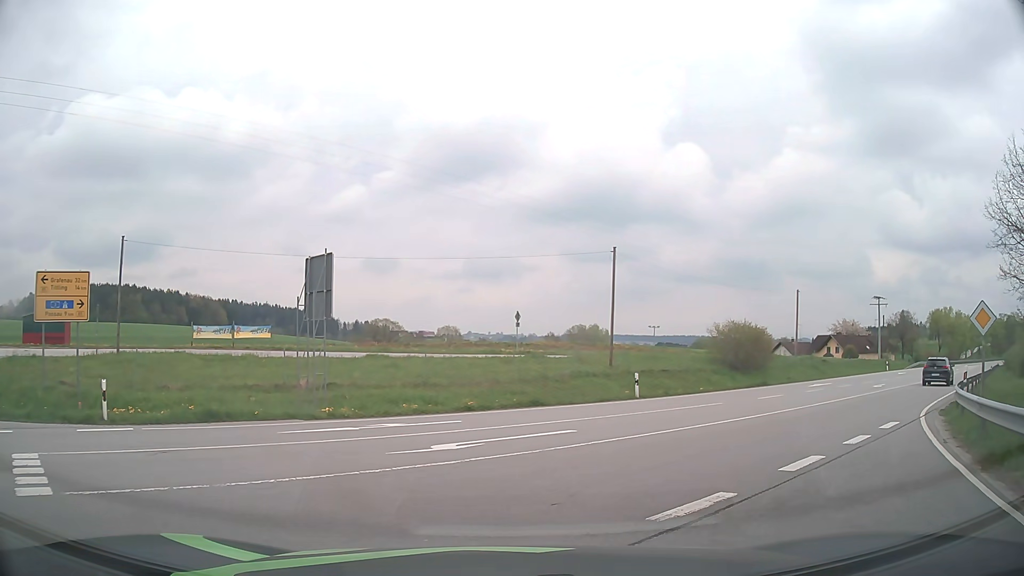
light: Day
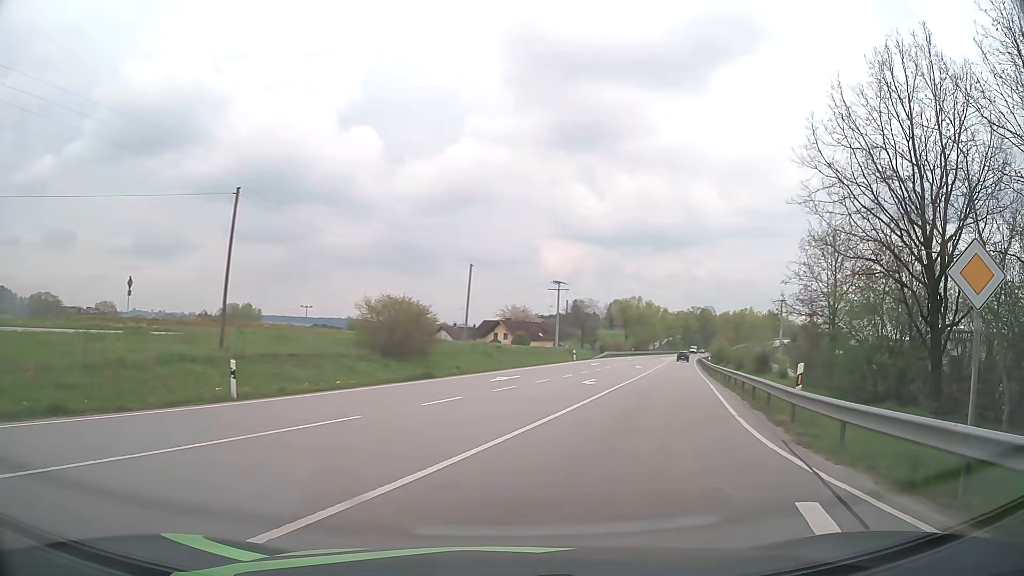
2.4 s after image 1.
(+2.9, +10.0) m; +31°
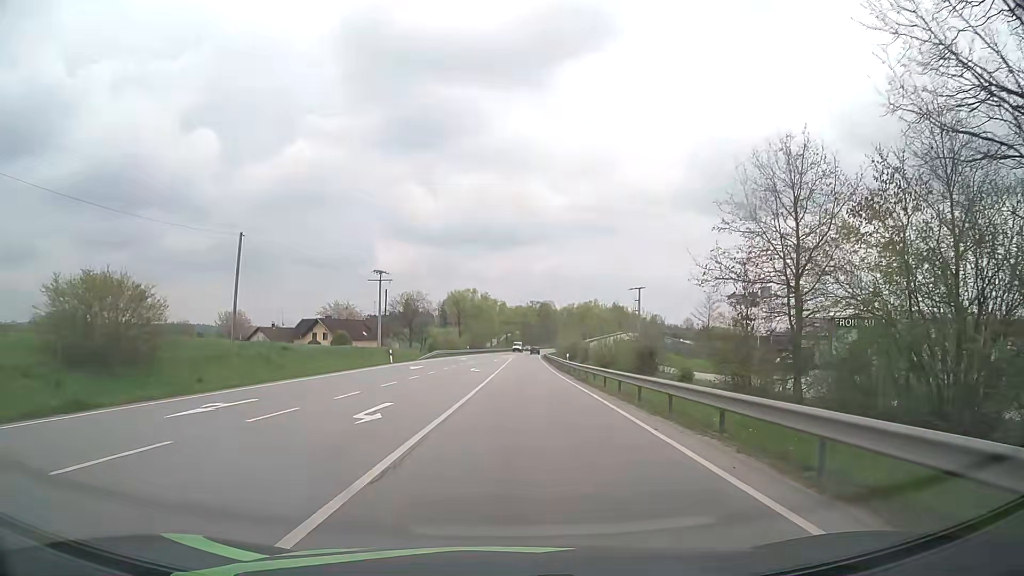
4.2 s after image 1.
(+2.6, +15.6) m; +14°
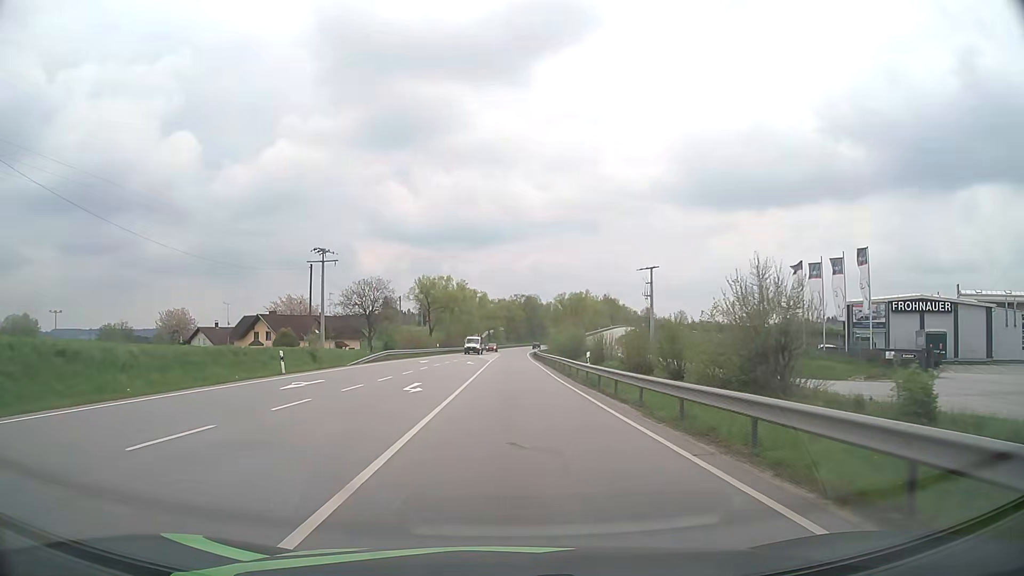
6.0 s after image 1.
(+0.4, +22.8) m; +1°
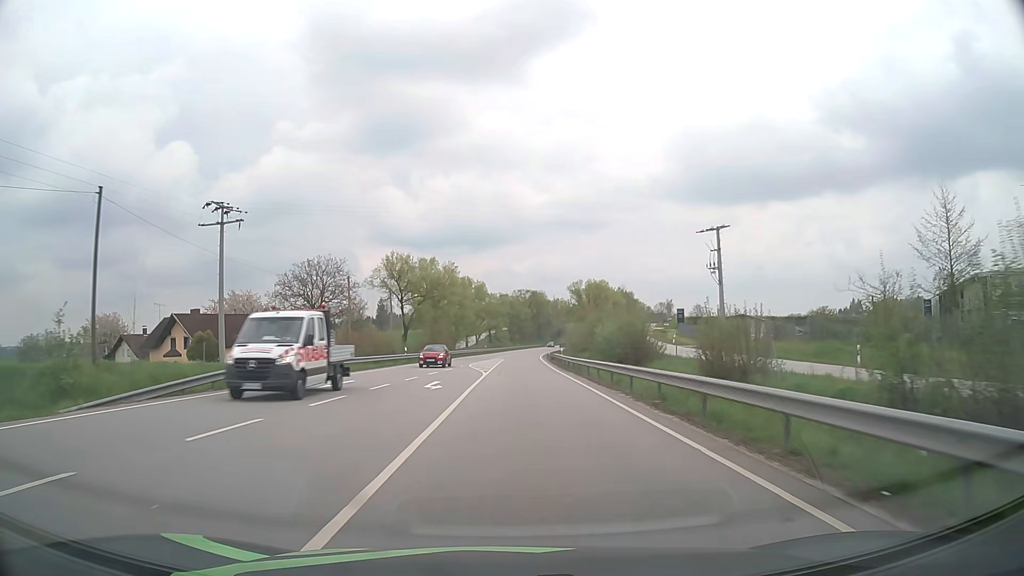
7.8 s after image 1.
(-0.2, +29.3) m; 0°
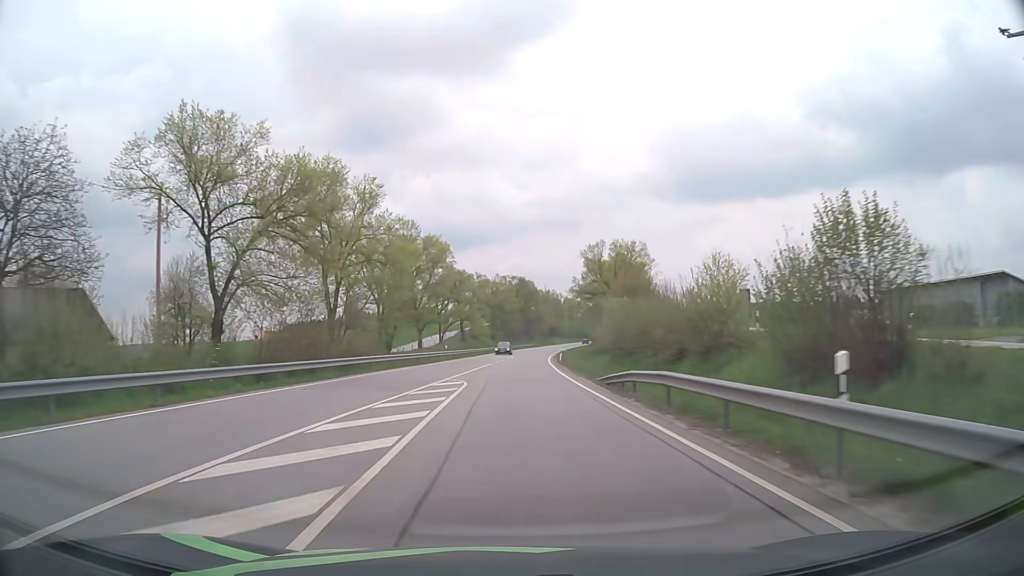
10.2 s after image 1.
(+0.4, +46.5) m; +1°
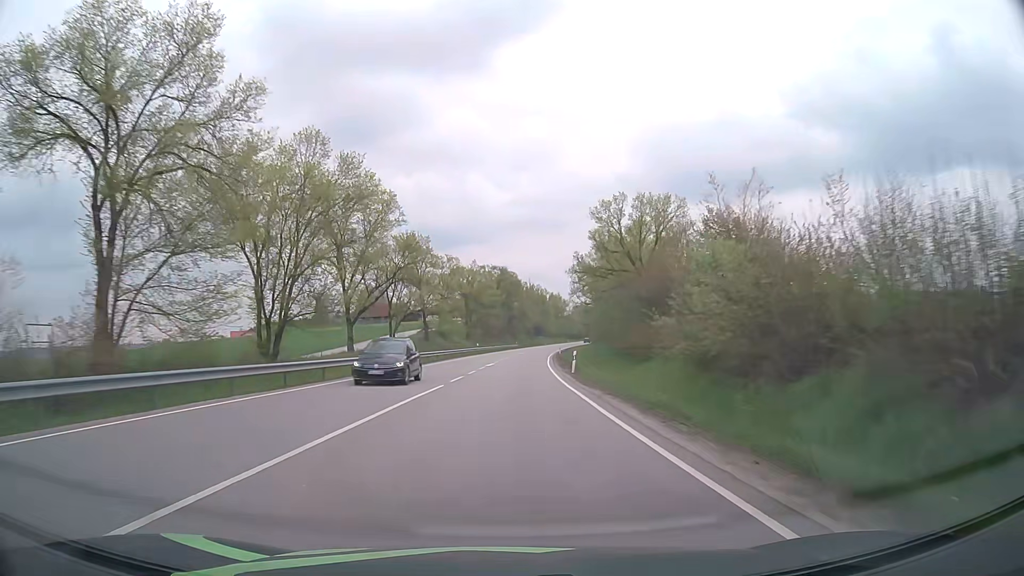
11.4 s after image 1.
(+0.4, +25.2) m; +2°
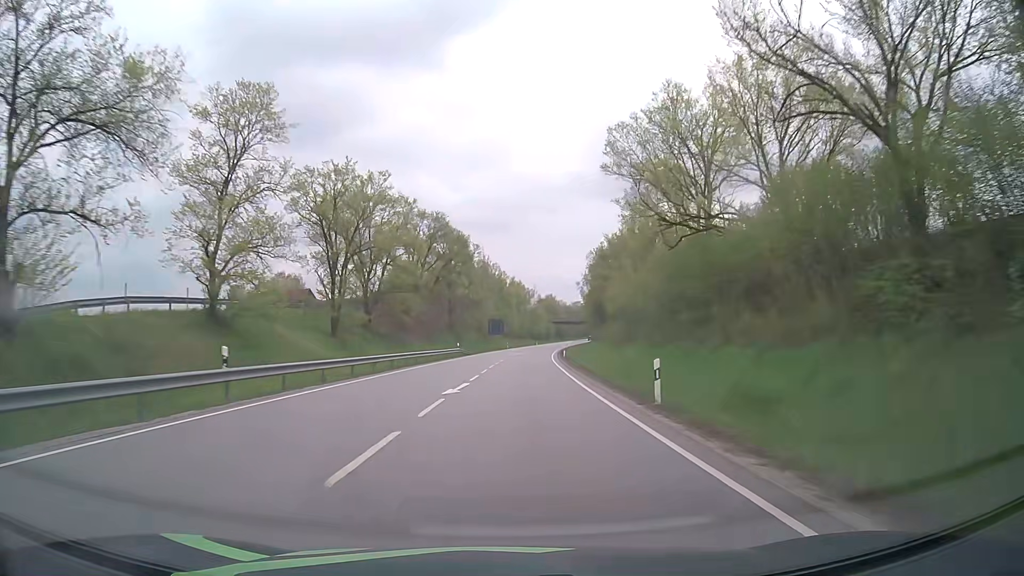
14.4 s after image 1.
(+1.8, +66.3) m; +4°
(0, +10) (0, +20) (+1, +30) (+1, +40) (+1, +50) (+2, +60) (+3, +70) (+3, +80) (+4, +90) (+5, +100) m
